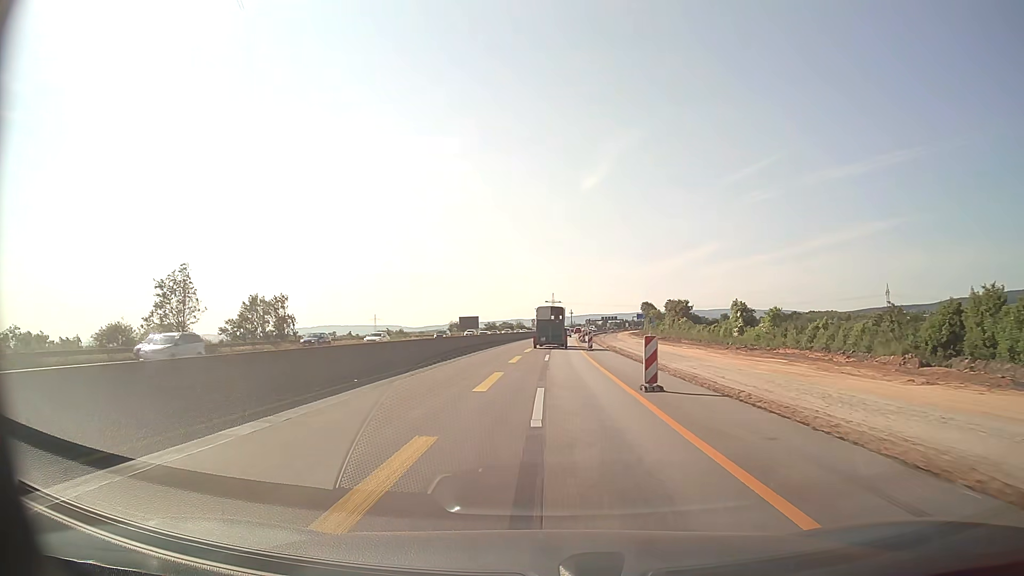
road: motorway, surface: asphalt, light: Day
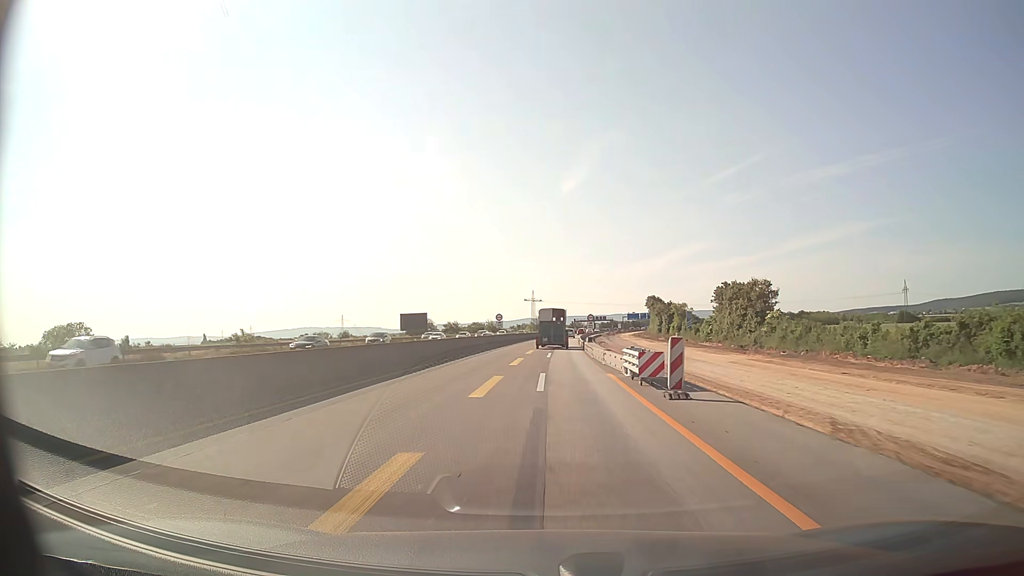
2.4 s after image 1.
(+0.7, +50.1) m; +2°
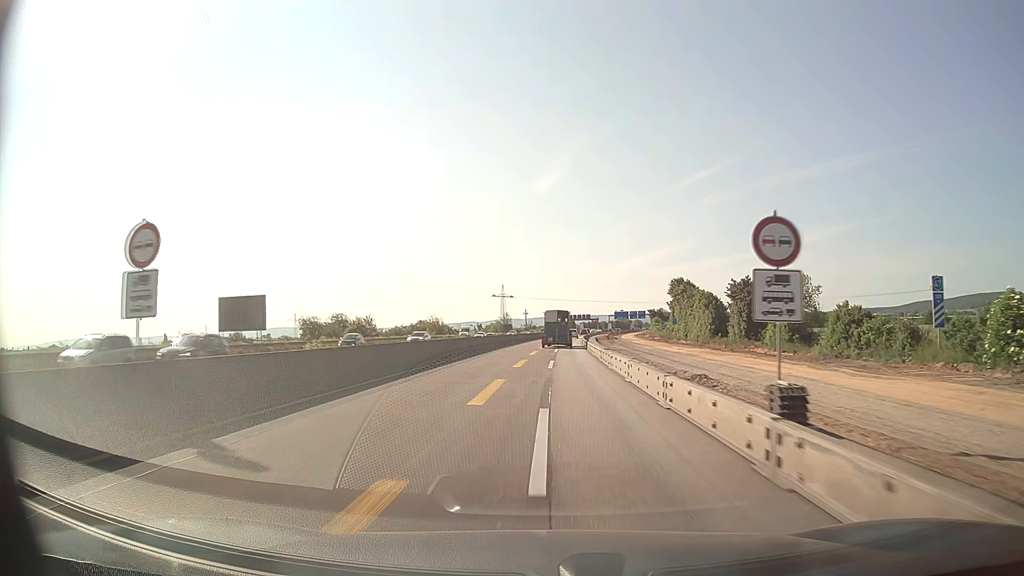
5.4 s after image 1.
(+1.3, +62.6) m; +2°
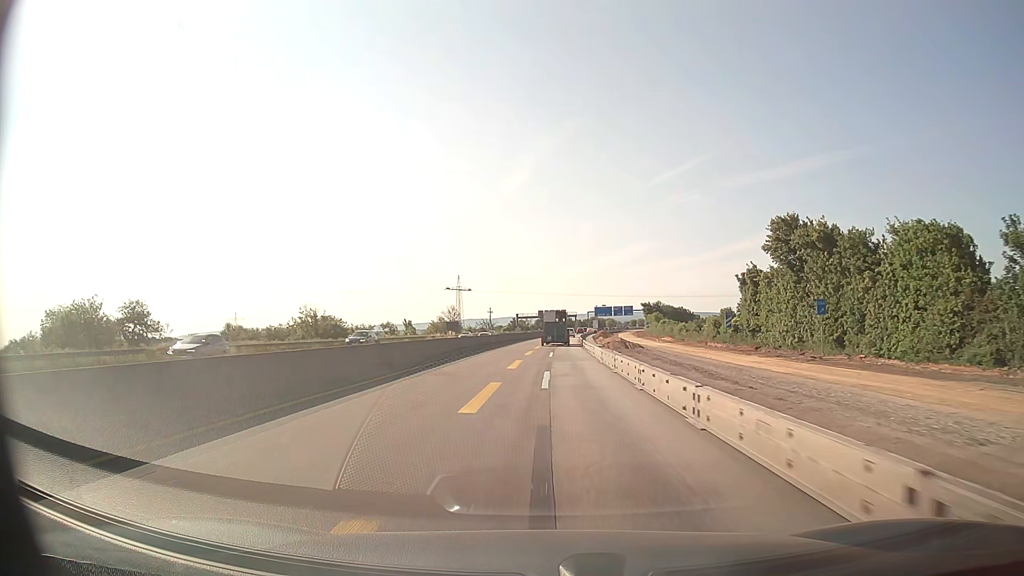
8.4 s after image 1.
(+1.6, +62.6) m; +3°
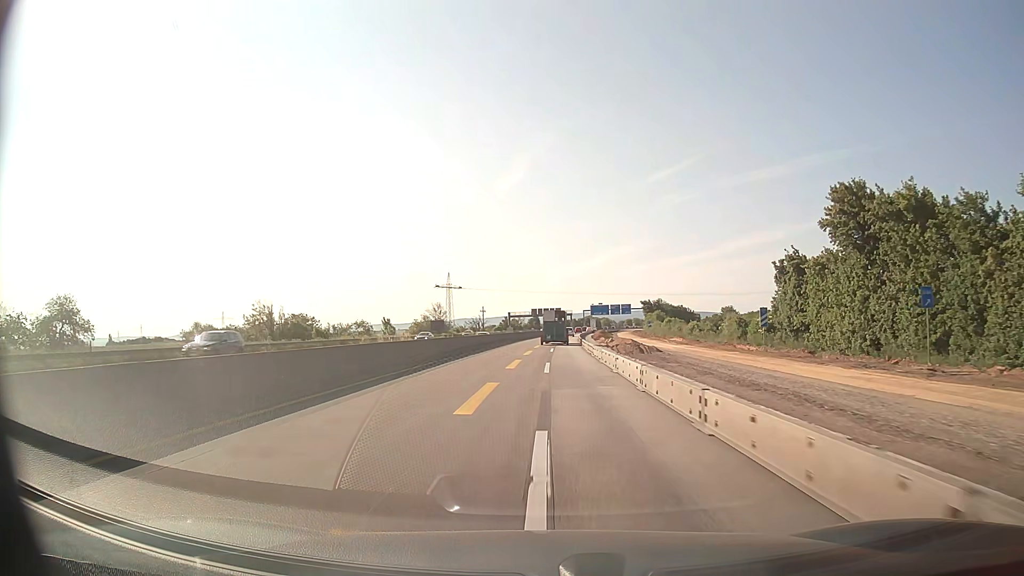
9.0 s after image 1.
(+0.1, +12.5) m; +1°
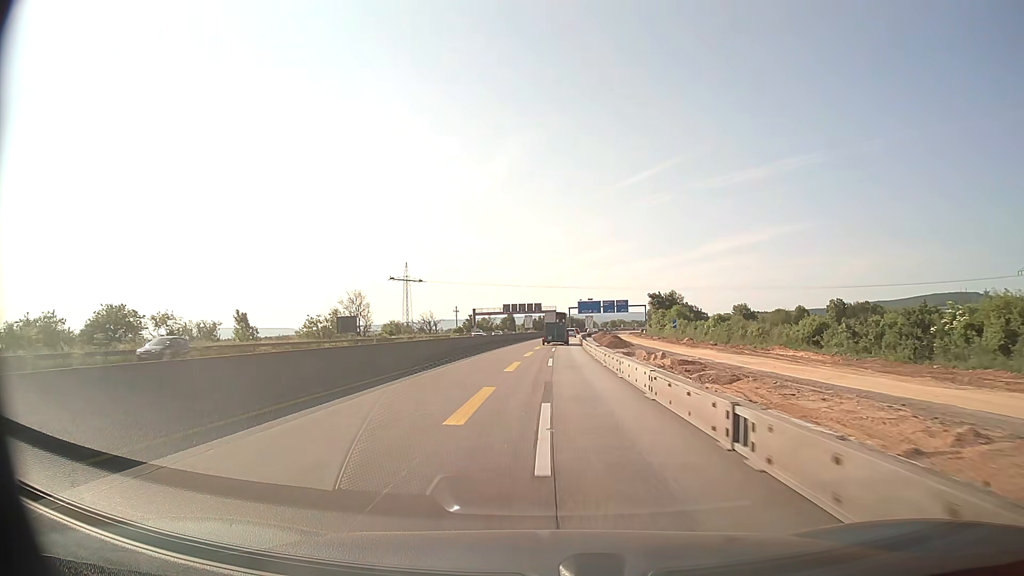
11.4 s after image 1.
(+0.8, +50.1) m; +2°
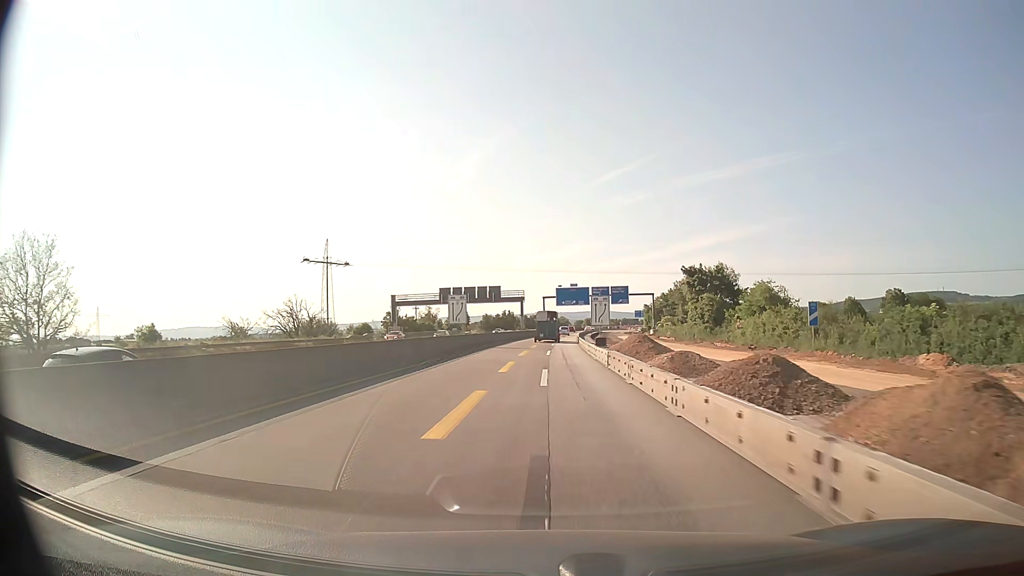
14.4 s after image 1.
(+1.2, +62.7) m; +2°
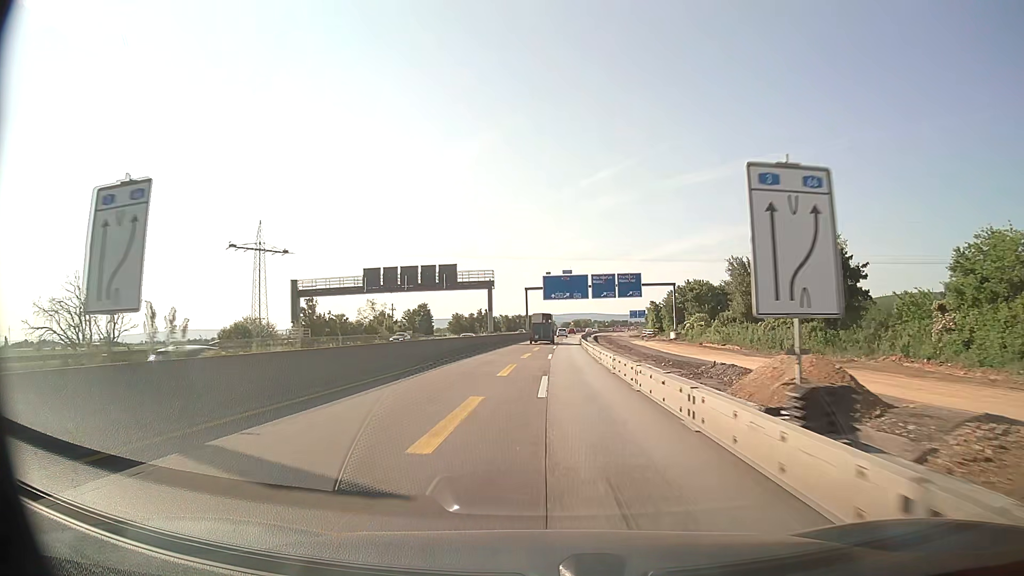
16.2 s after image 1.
(+0.4, +37.6) m; +1°
(0, +10) (0, +20) (0, +30) (+1, +40) (+1, +50) (+1, +60) (+2, +70) (+2, +80) (+3, +90) (+3, +100) m
